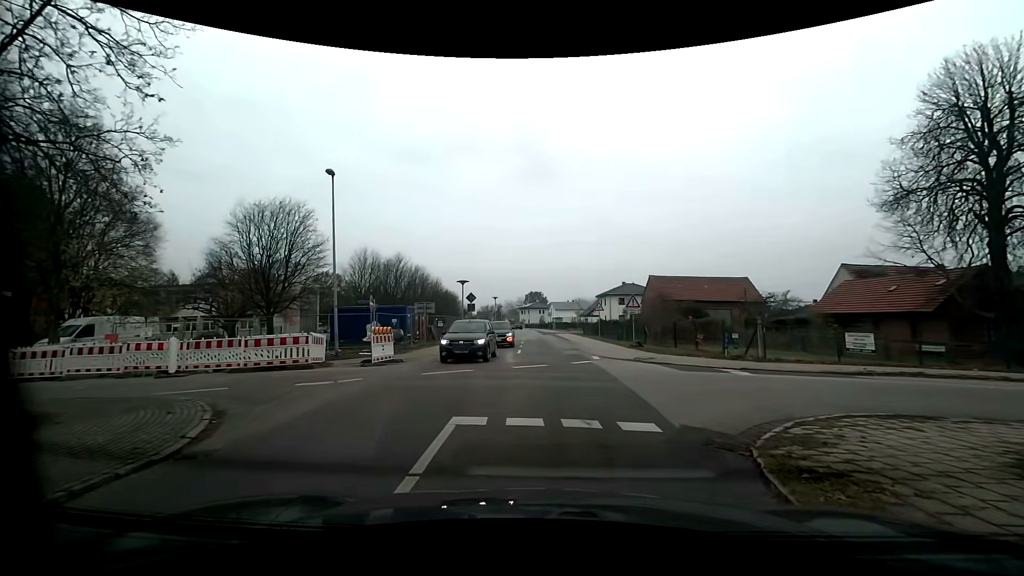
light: Day
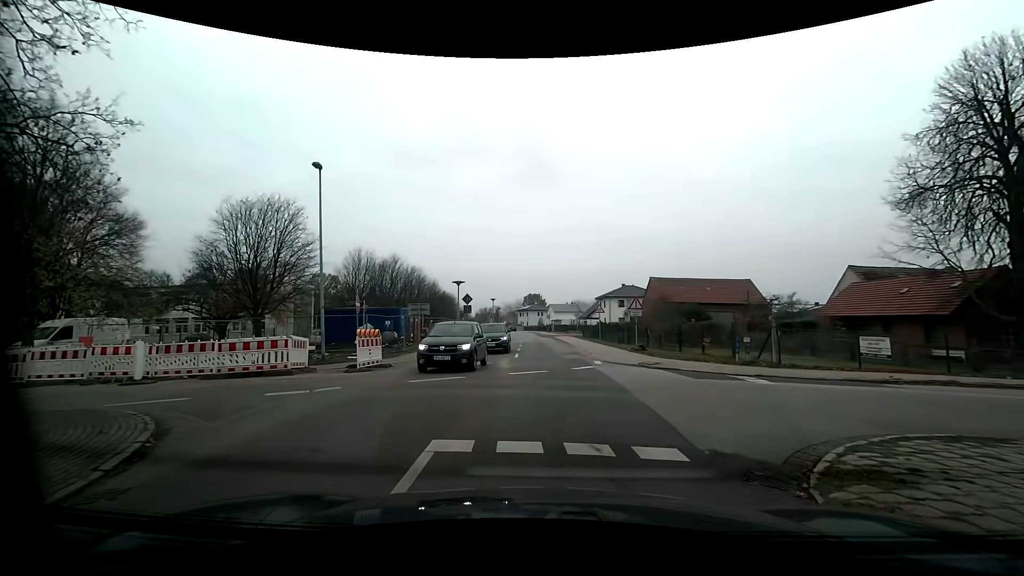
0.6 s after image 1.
(0.0, +1.1) m; 0°
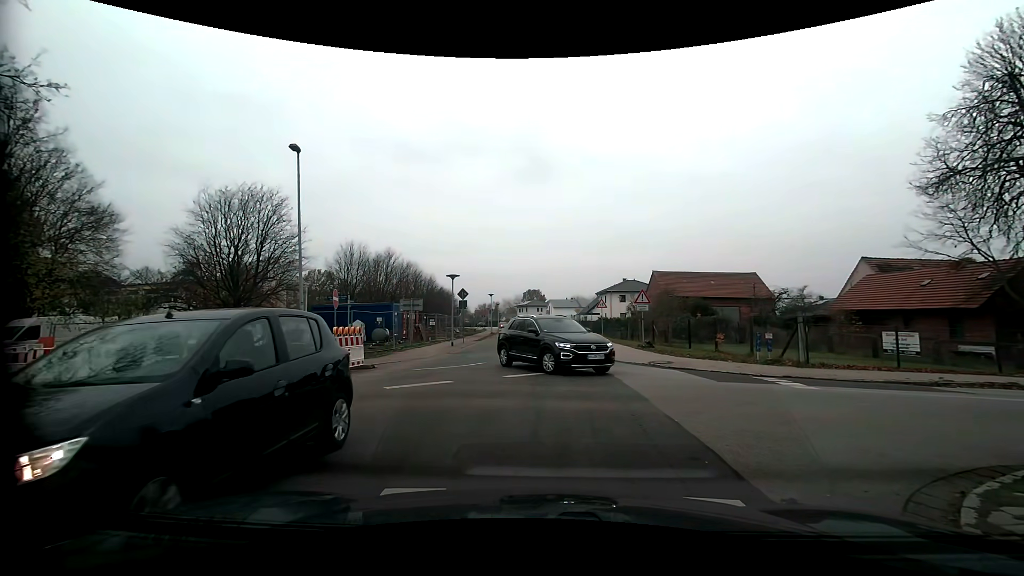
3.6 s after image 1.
(0.0, +1.6) m; 0°
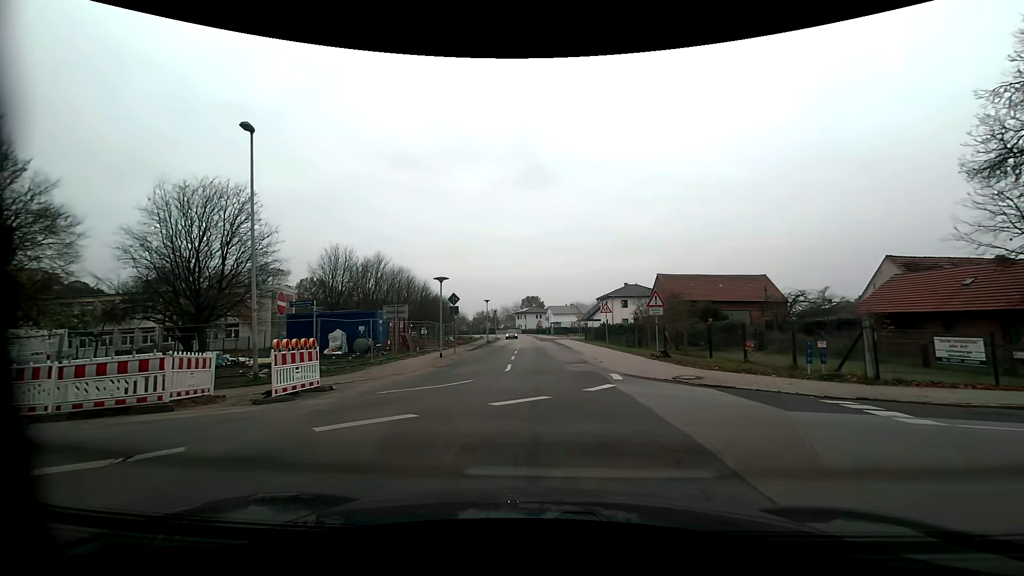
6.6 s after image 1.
(0.0, +3.7) m; 0°
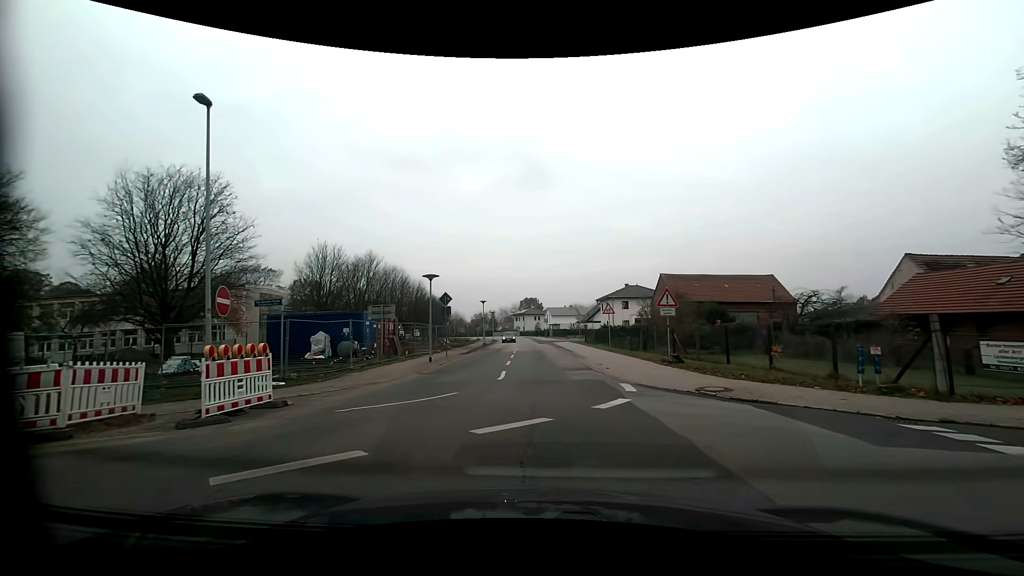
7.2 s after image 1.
(0.0, +2.4) m; 0°
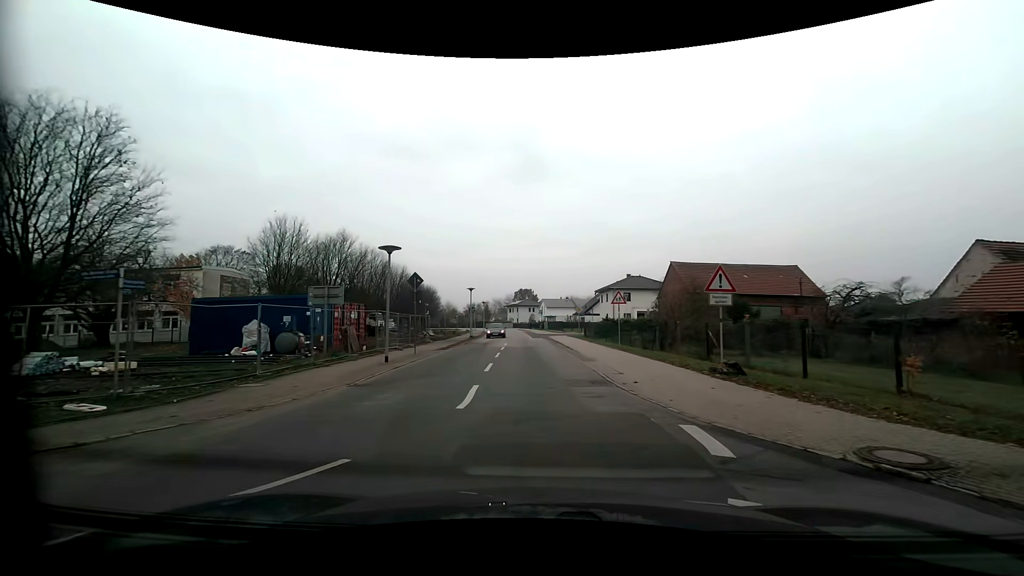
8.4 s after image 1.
(+0.1, +6.5) m; +1°
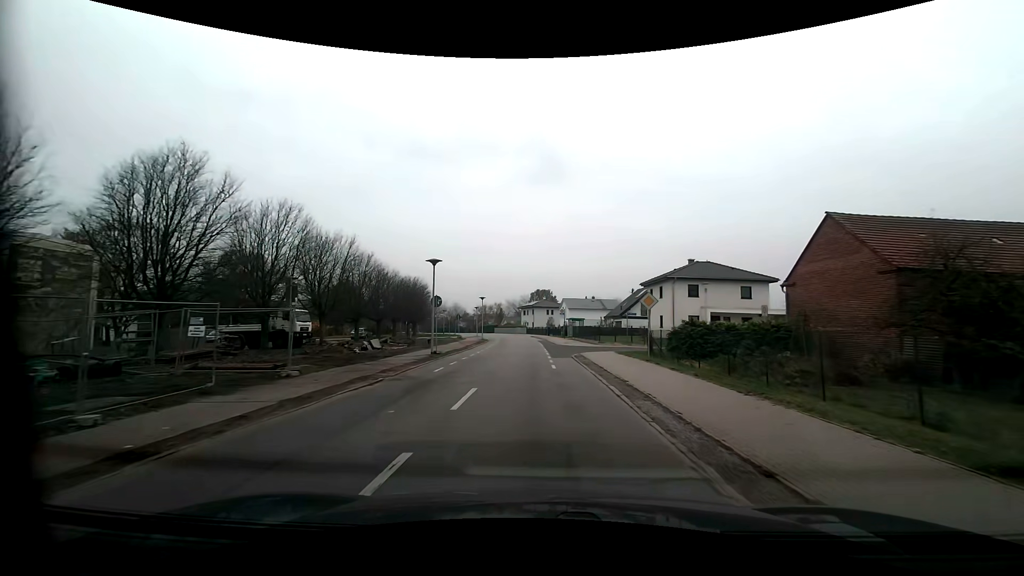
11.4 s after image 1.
(-0.3, +24.0) m; -2°
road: residential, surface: asphalt
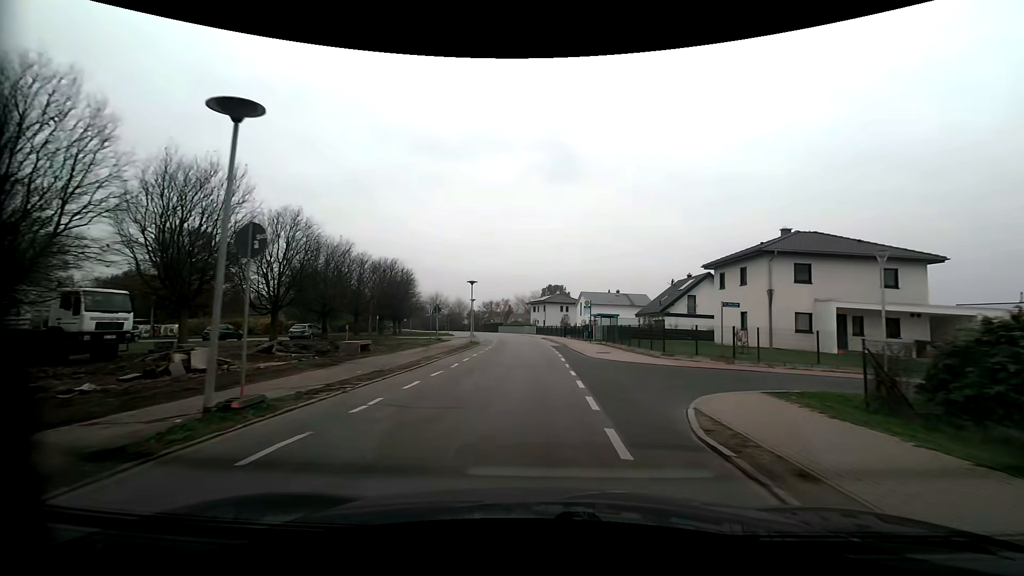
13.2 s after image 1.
(-0.2, +17.8) m; -1°
(0, +10) (0, +20) (0, +30) (0, +40) (-1, +50) (-2, +60) (-4, +70) (-7, +79) (-10, +89) (-14, +98) m
